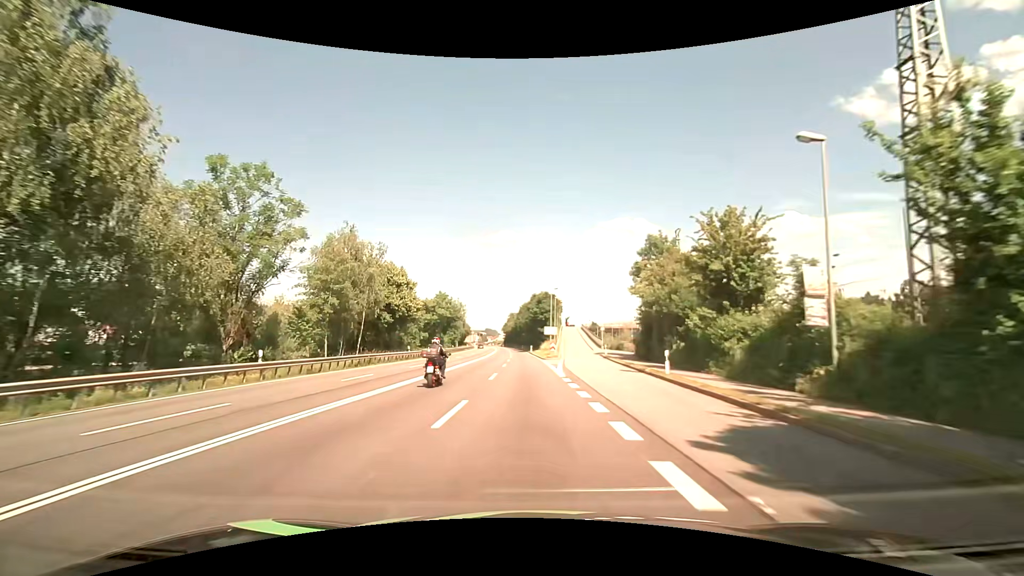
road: primary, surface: asphalt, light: Day
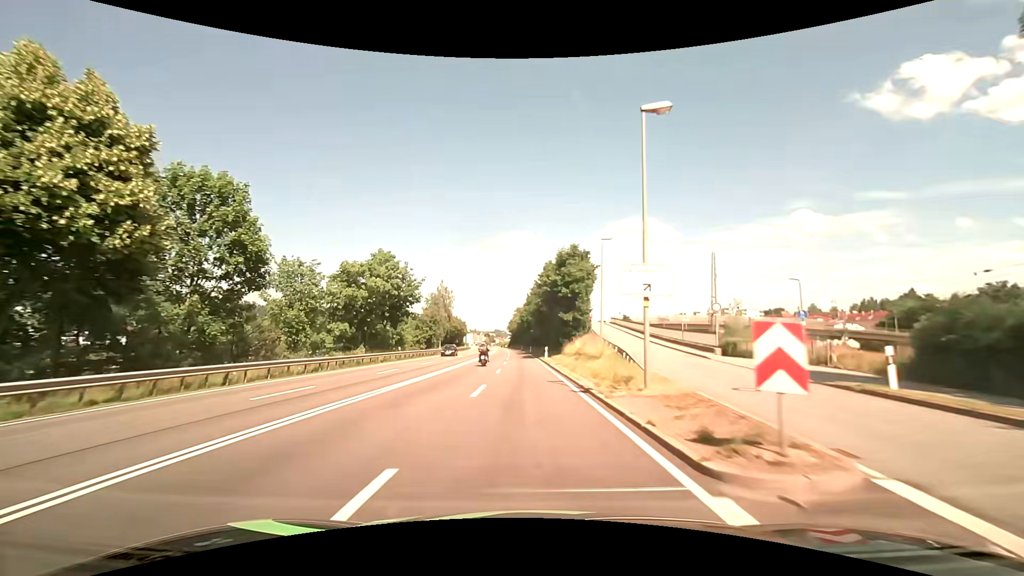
(-0.4, +43.0) m; -1°
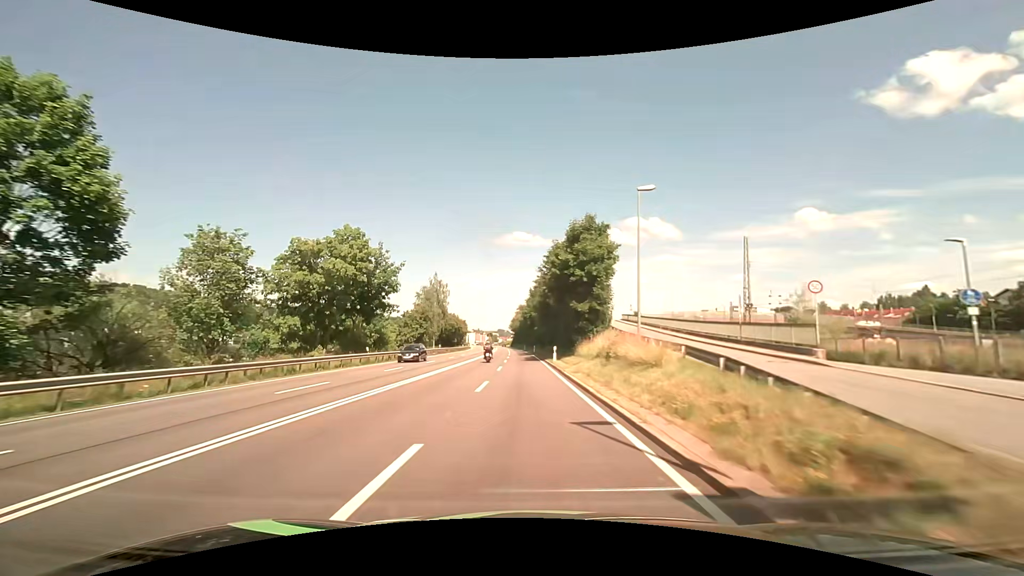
(-0.1, +10.7) m; -1°
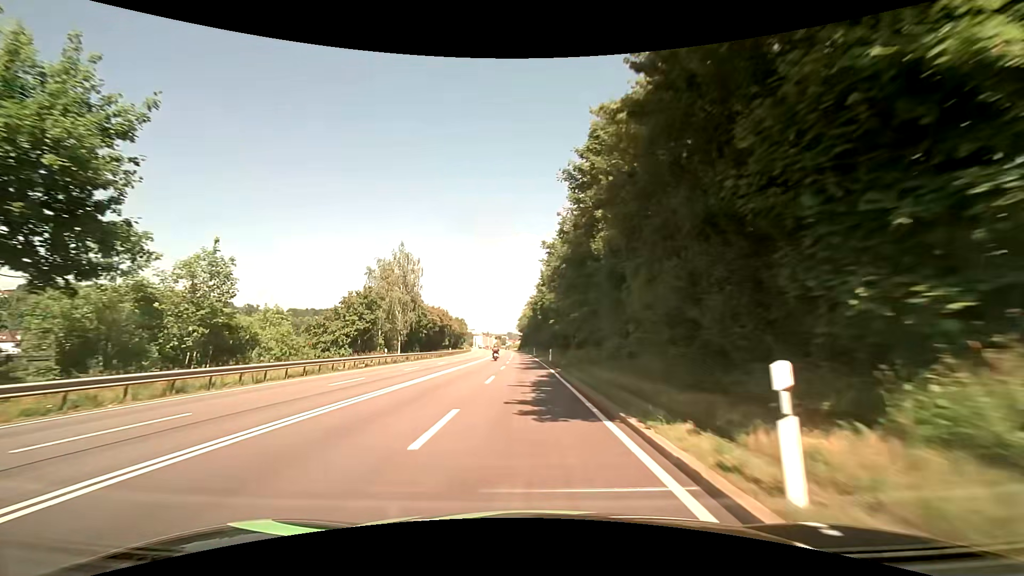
(-0.4, +32.2) m; -1°
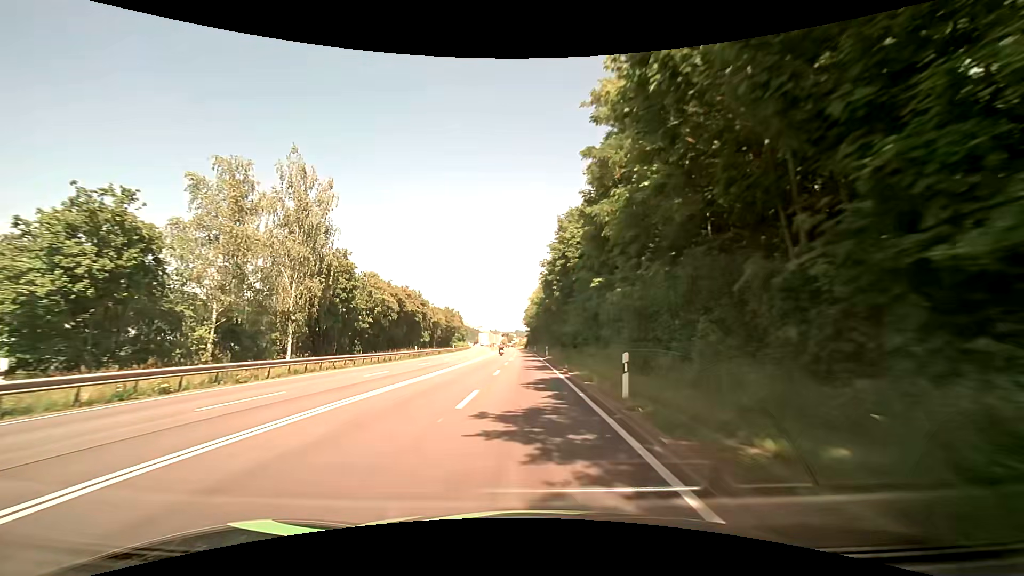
(-0.3, +32.2) m; -1°
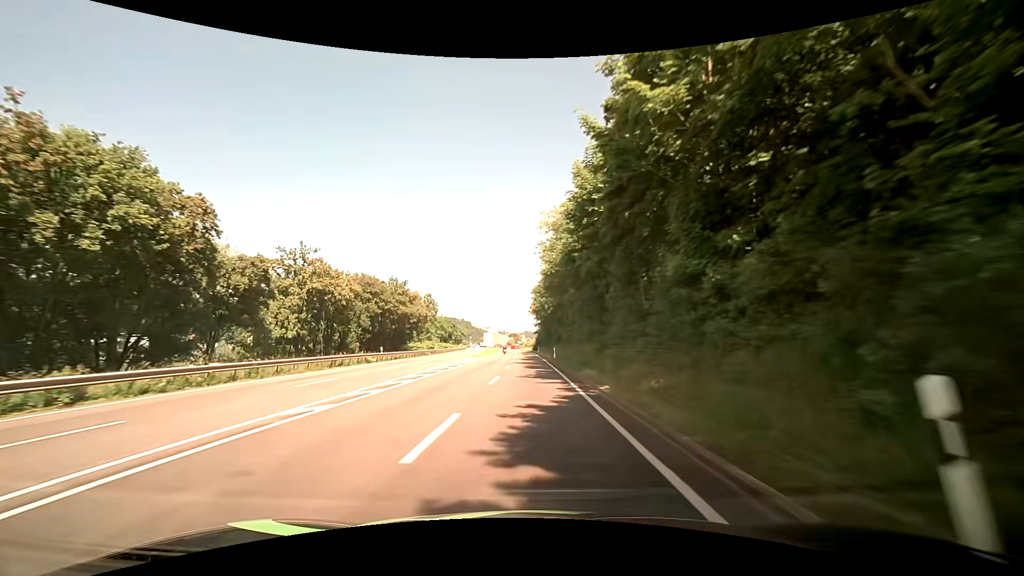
(-1.0, +53.7) m; -1°
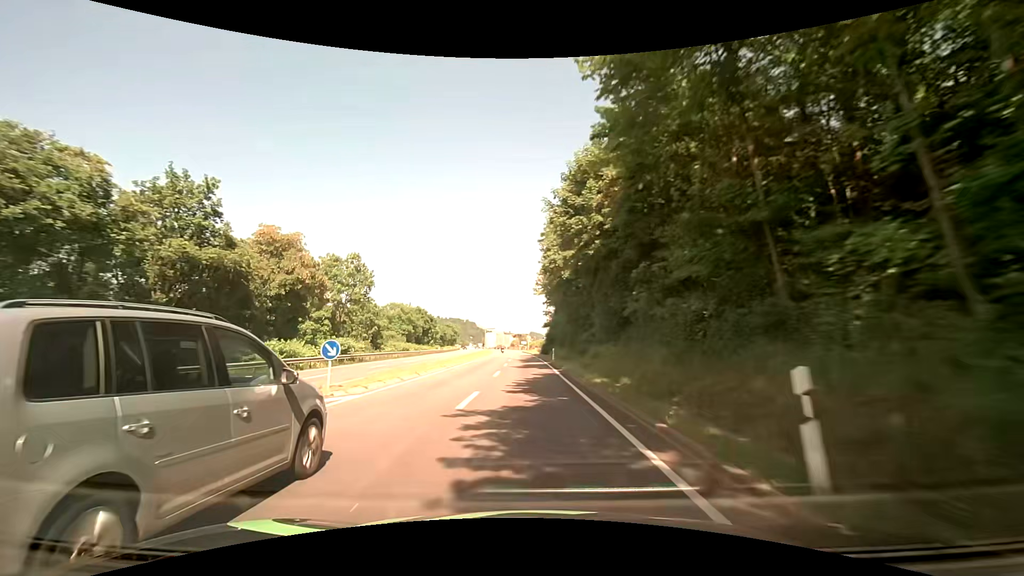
(-0.3, +43.0) m; -1°
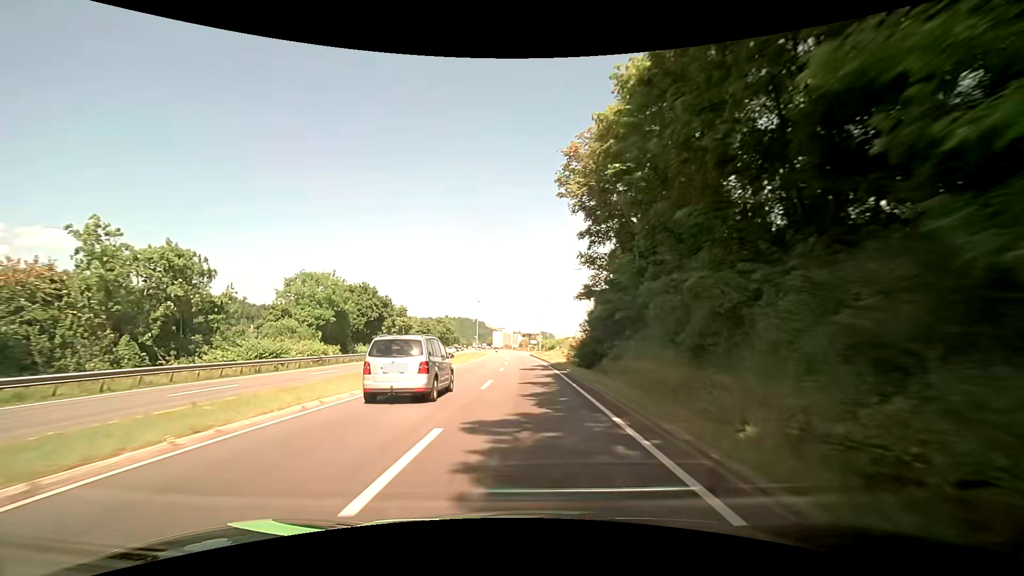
(-0.5, +43.0) m; -1°
(0, +10) (0, +20) (0, +30) (-1, +40) (-1, +50) (-2, +60) (-2, +70) (-3, +80) (-3, +90) (-4, +100) m
